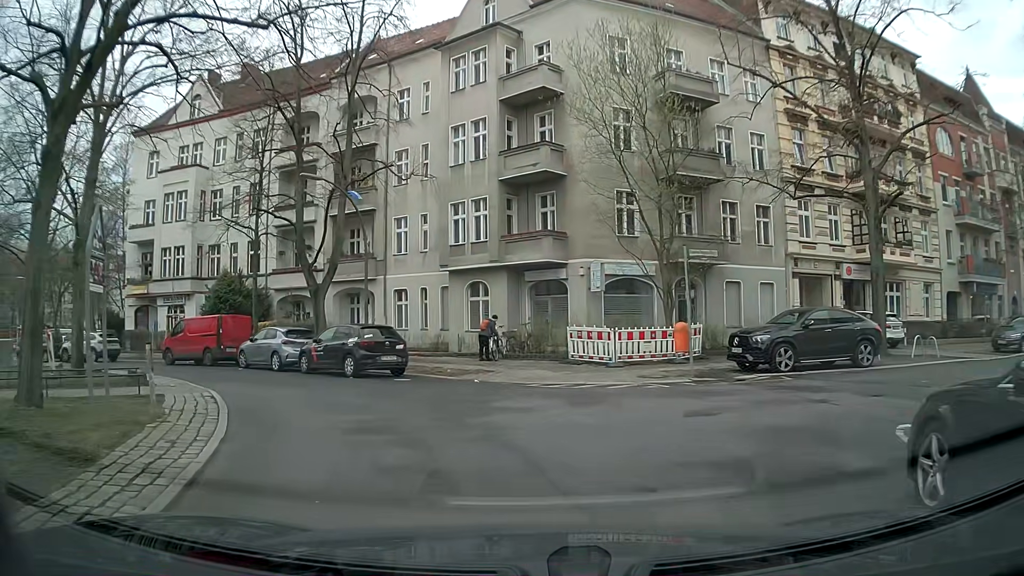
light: Day
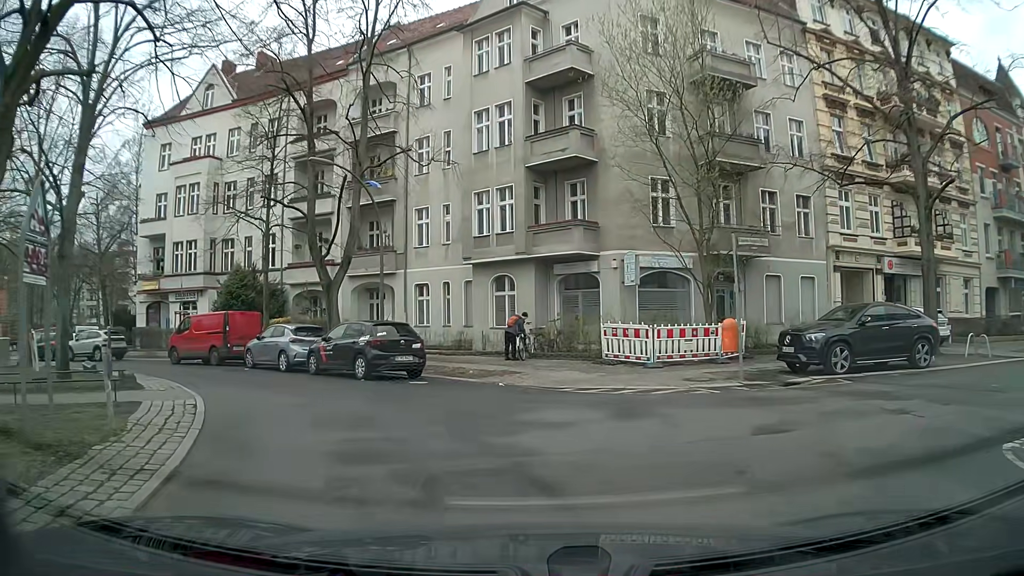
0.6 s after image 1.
(0.0, +1.7) m; -3°
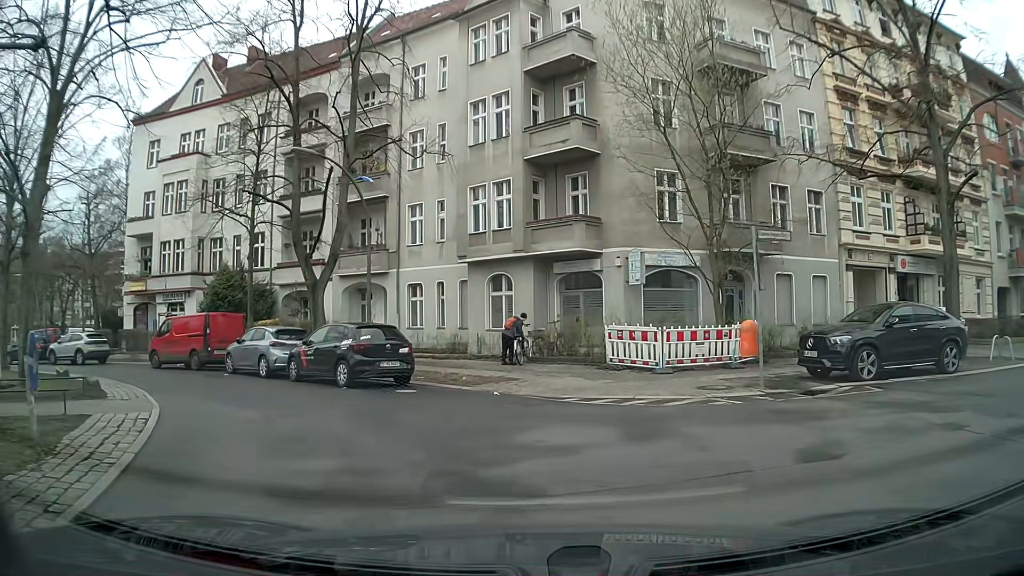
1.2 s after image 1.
(0.0, +1.4) m; +1°
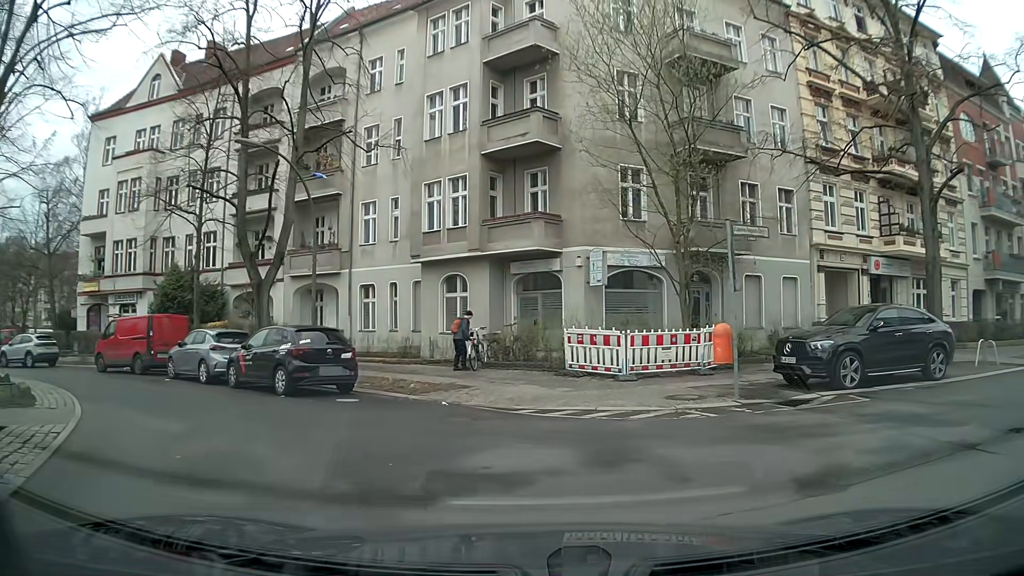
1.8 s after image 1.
(0.0, +1.1) m; +5°
